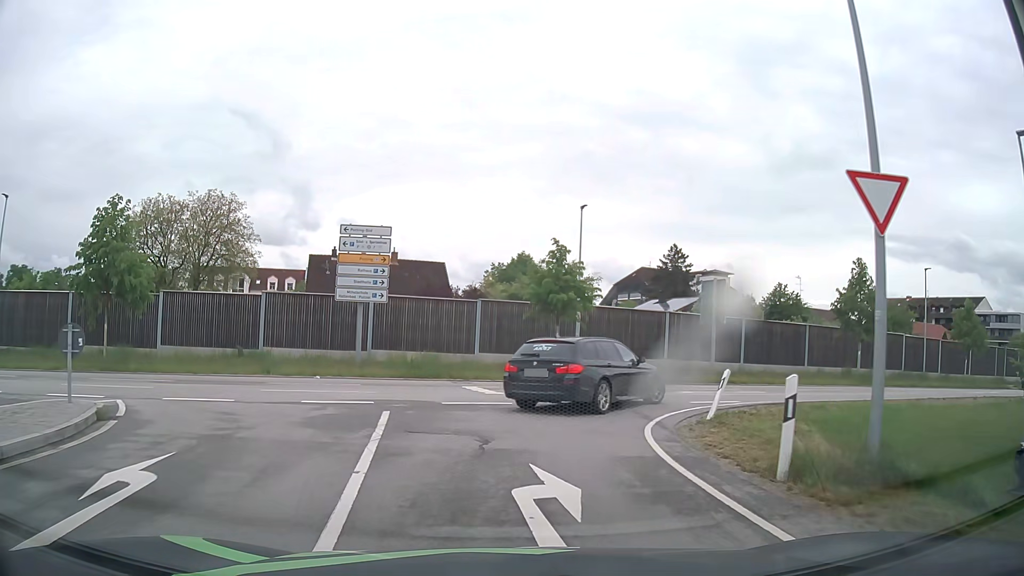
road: unclassified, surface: asphalt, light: Day
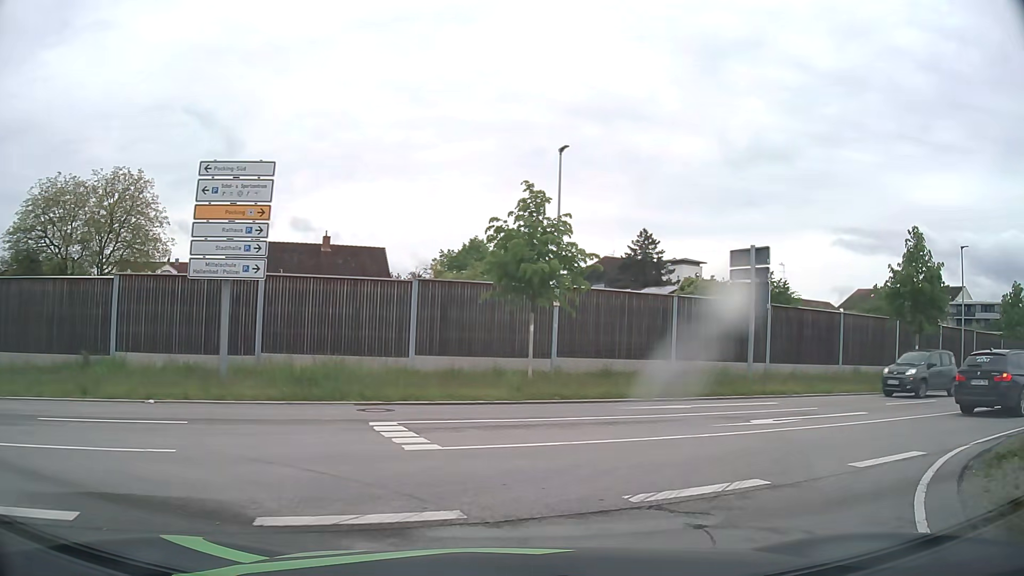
(0.0, +9.5) m; +3°
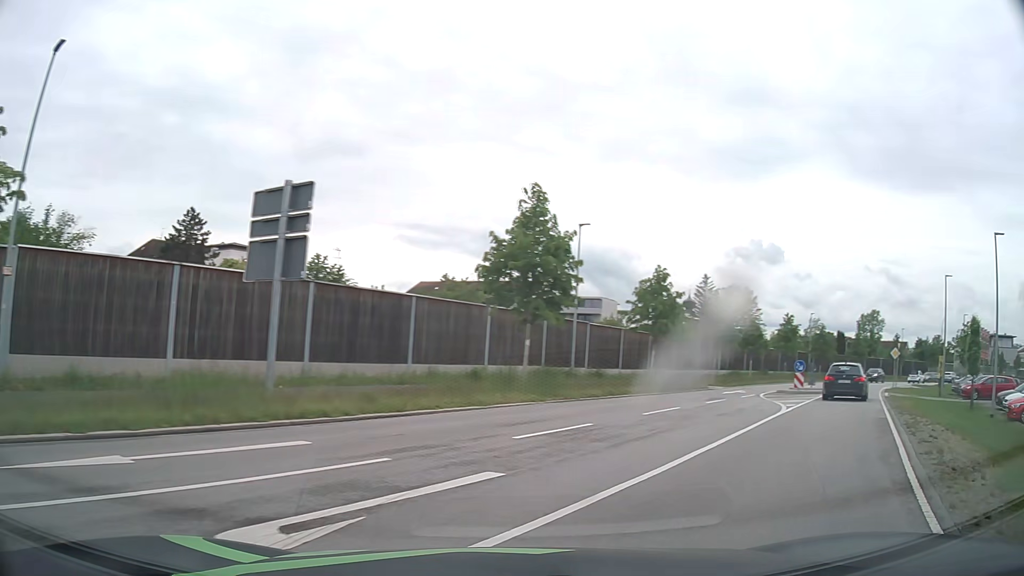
(+2.2, +8.0) m; +36°
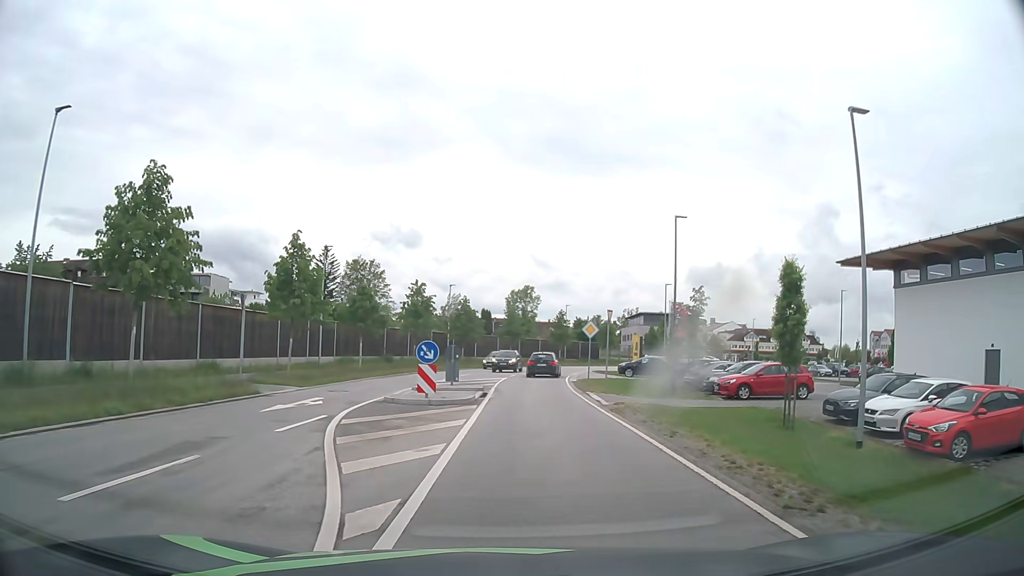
(+7.1, +15.4) m; +33°
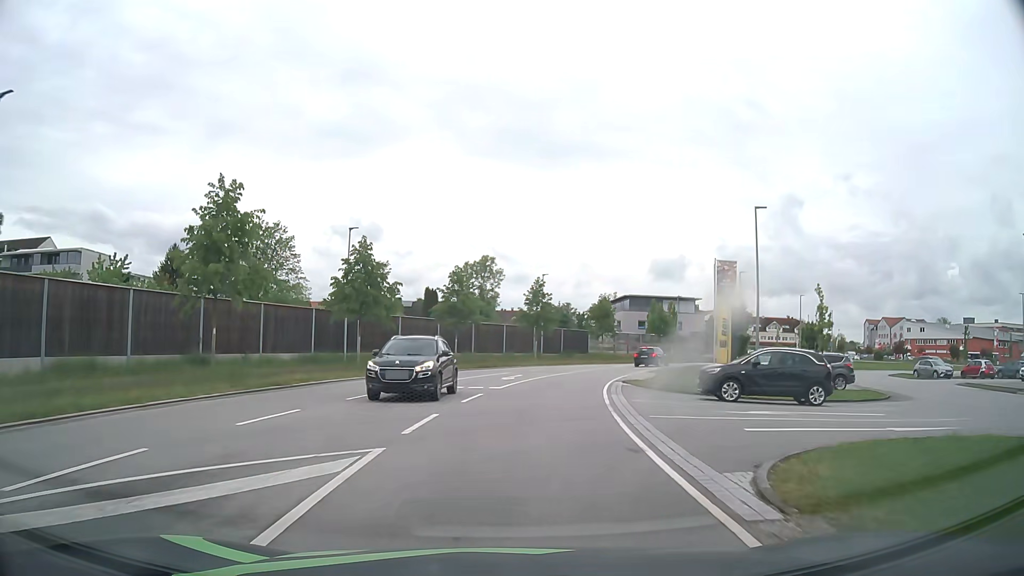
(+1.2, +30.4) m; +3°
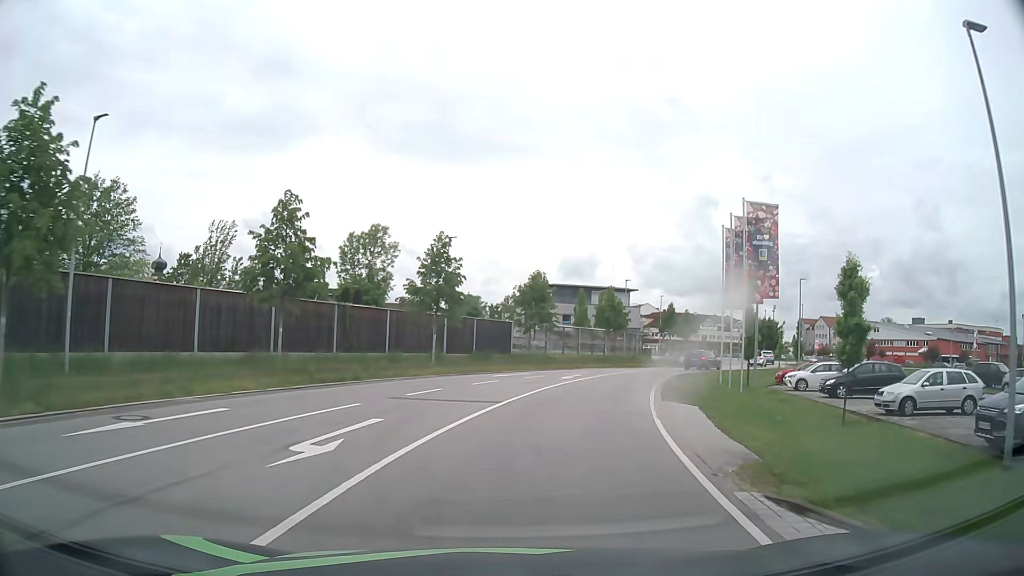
(+1.1, +20.6) m; +7°
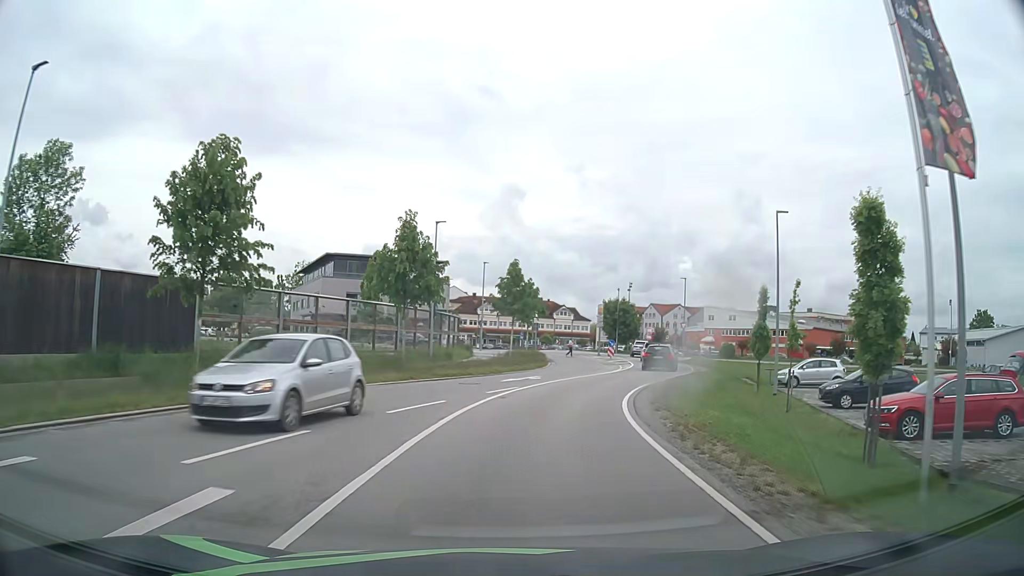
(+4.1, +27.6) m; +17°
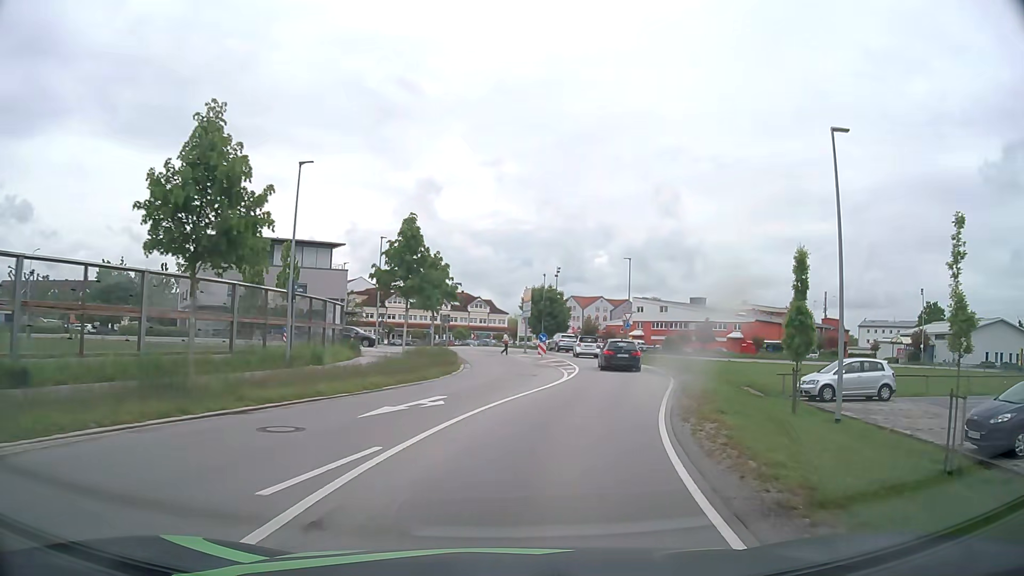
(+0.7, +12.5) m; +7°
(+1, +10) (+3, +20) (+5, +30) (+6, +39) (+6, +49) (+6, +59) (+2, +68) (-8, +67) (-16, +62) (-26, +58) m
